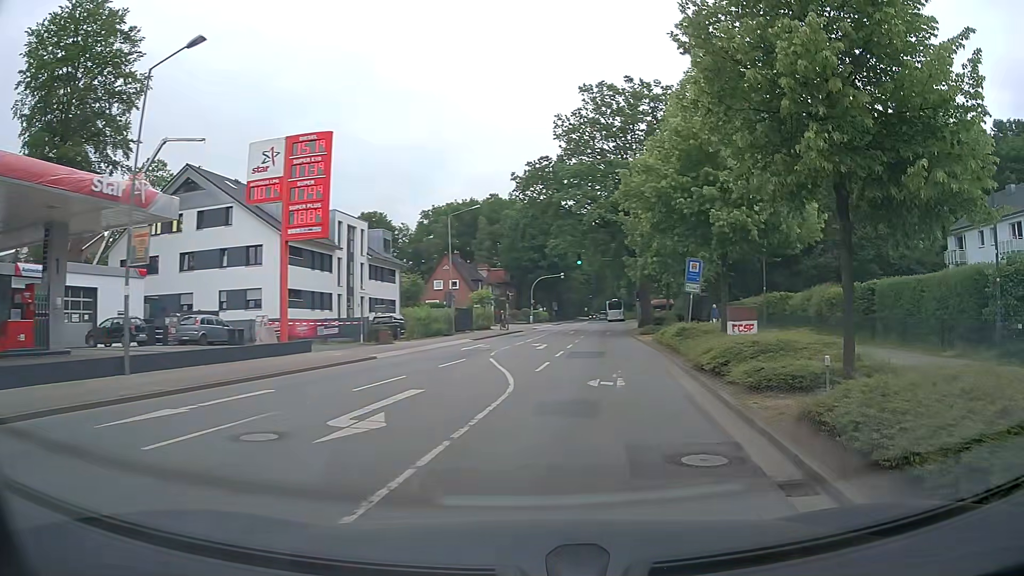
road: secondary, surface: asphalt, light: Day
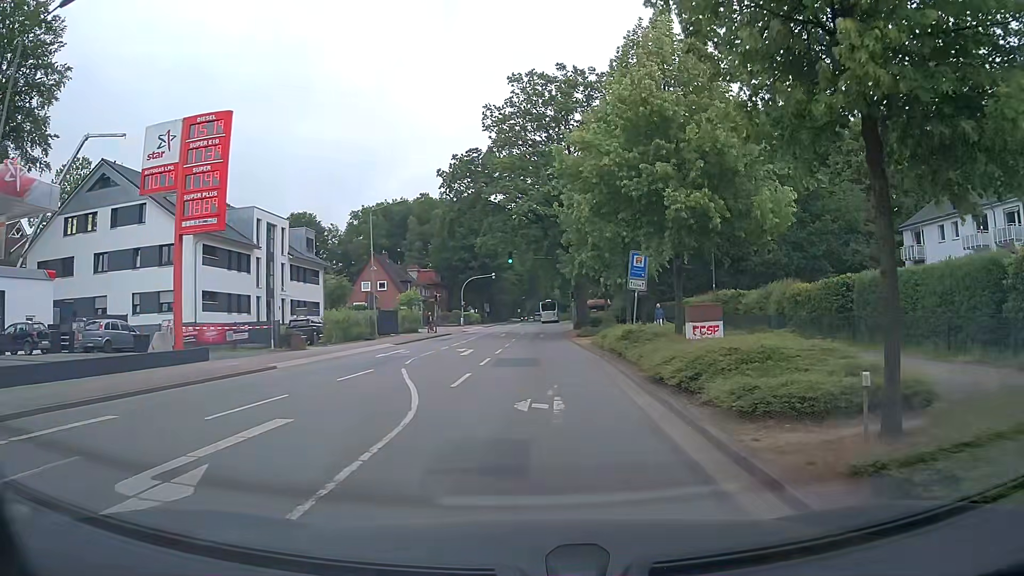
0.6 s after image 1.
(+0.2, +3.3) m; +6°
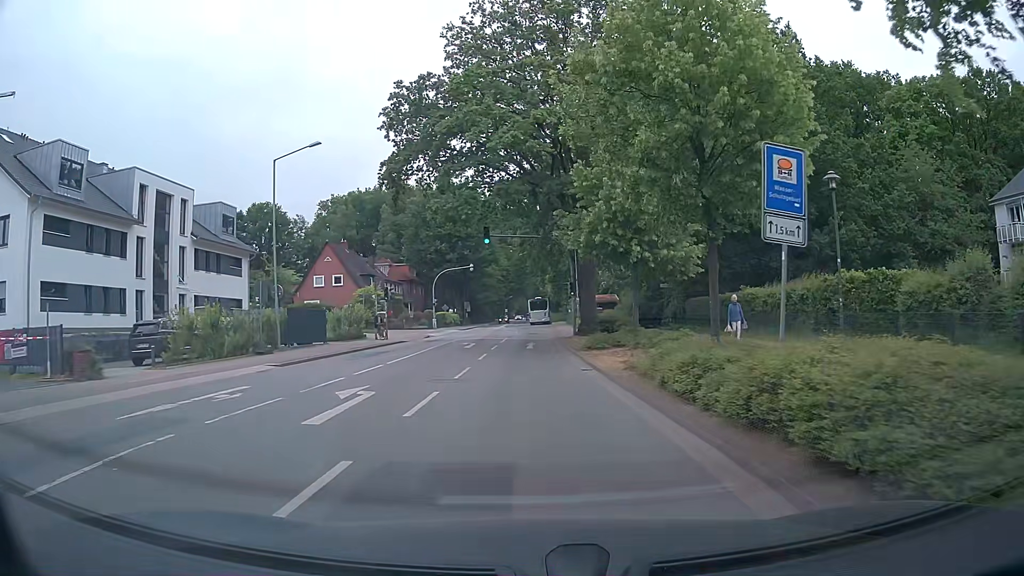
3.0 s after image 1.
(+0.1, +15.8) m; 0°
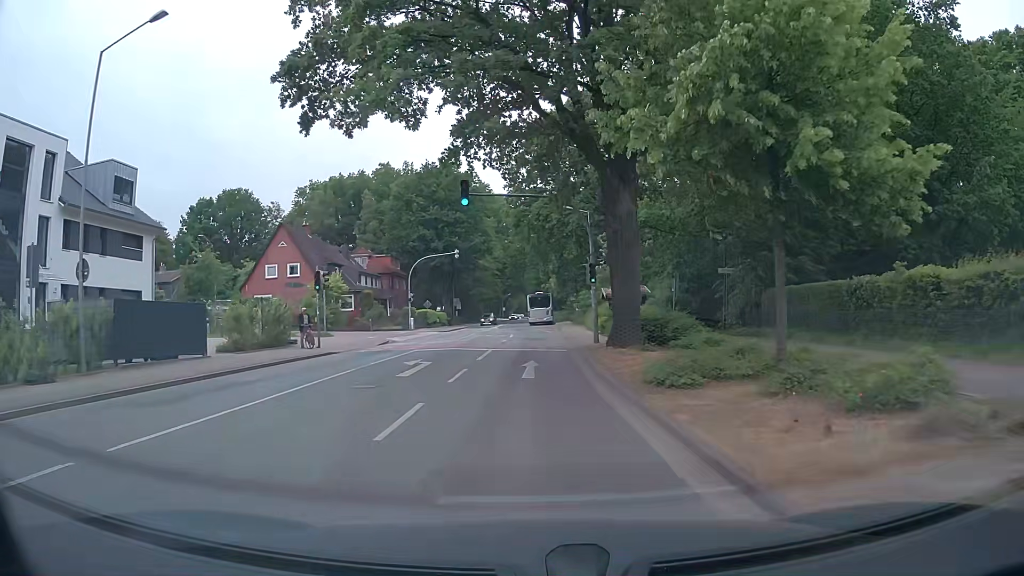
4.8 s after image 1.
(0.0, +14.4) m; +1°
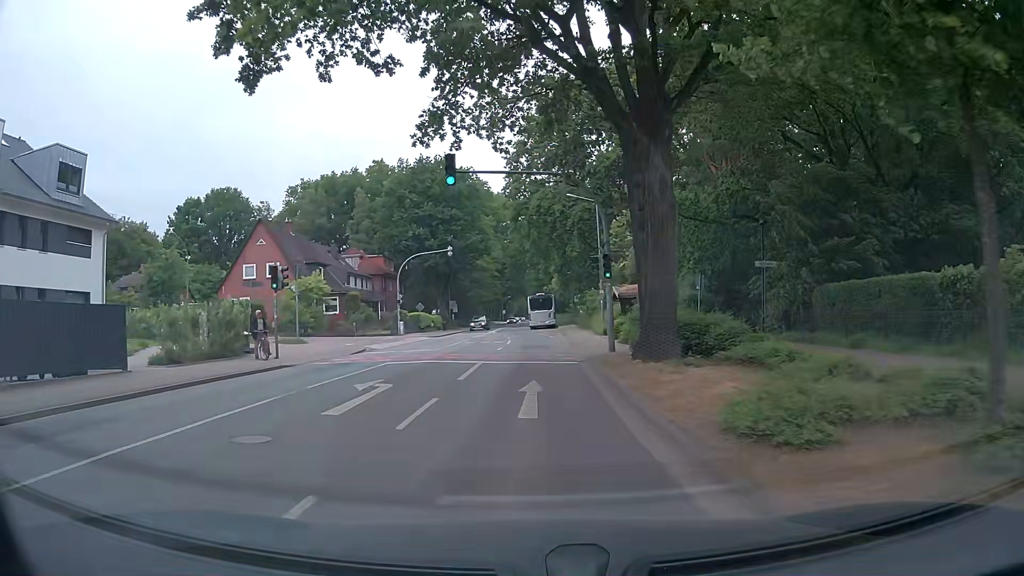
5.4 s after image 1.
(-0.1, +5.3) m; -1°
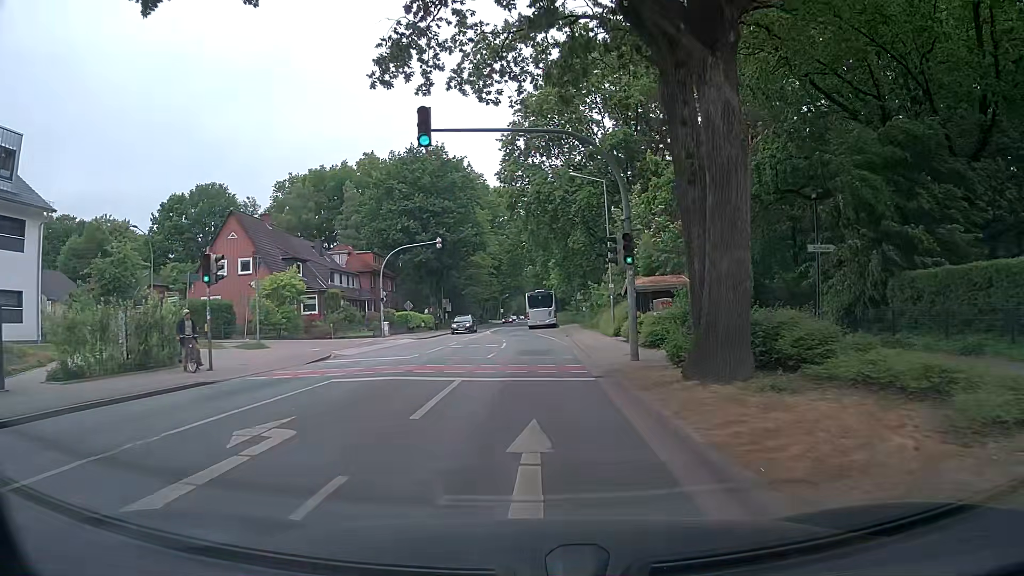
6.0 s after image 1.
(0.0, +5.4) m; 0°
